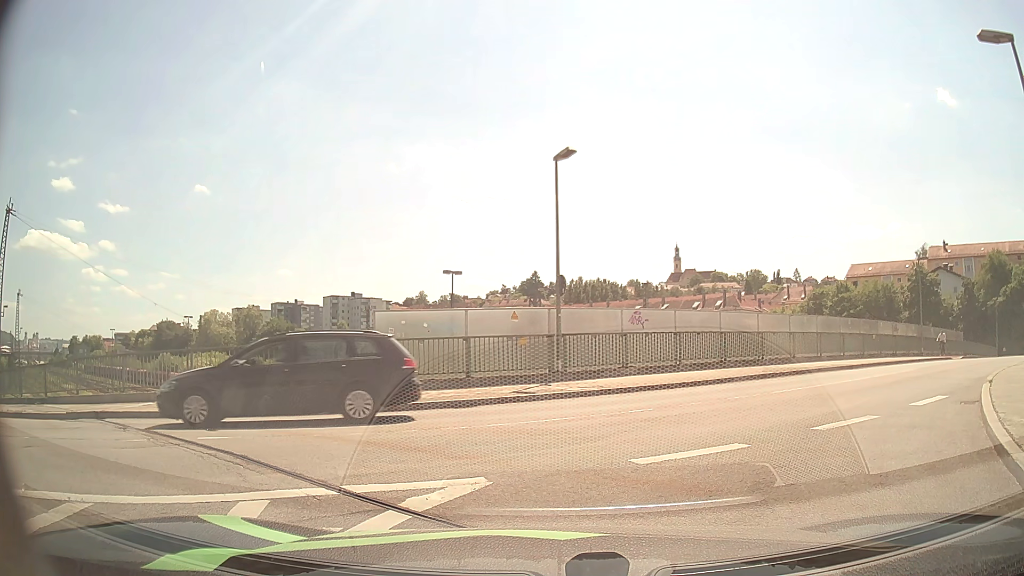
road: unclassified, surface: asphalt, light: Day
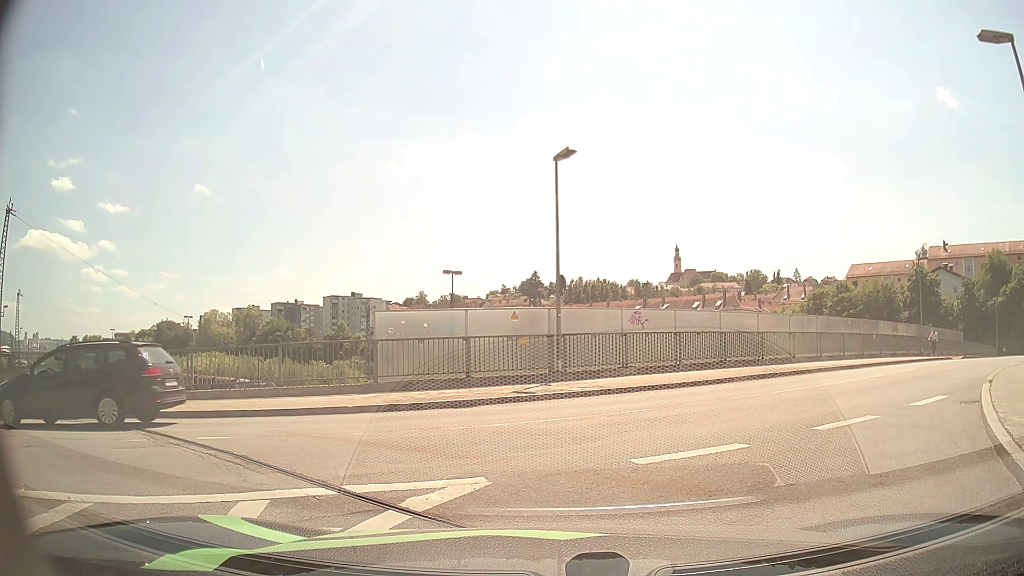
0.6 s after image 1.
(0.0, 0.0) m; 0°
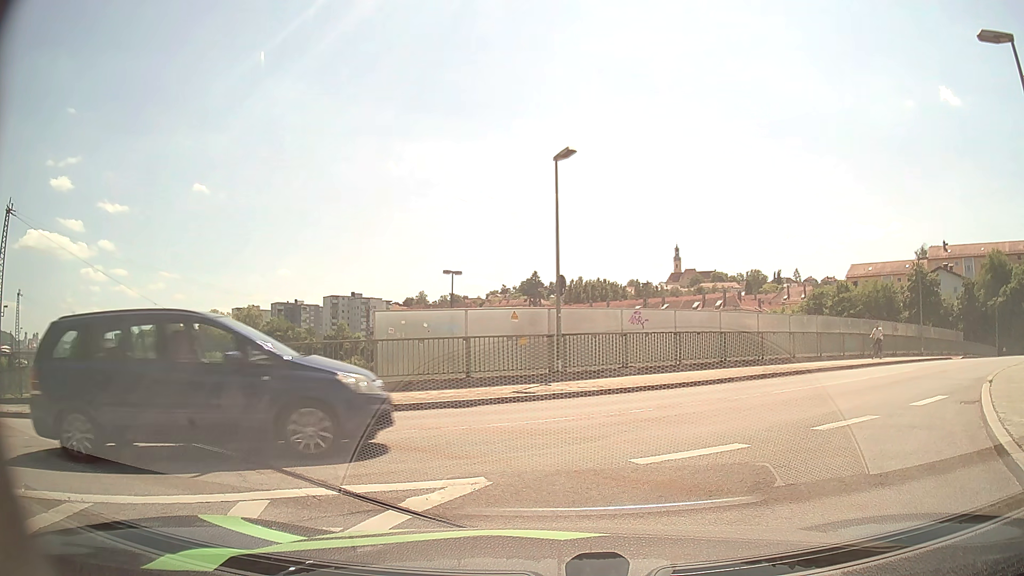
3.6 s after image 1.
(0.0, 0.0) m; 0°
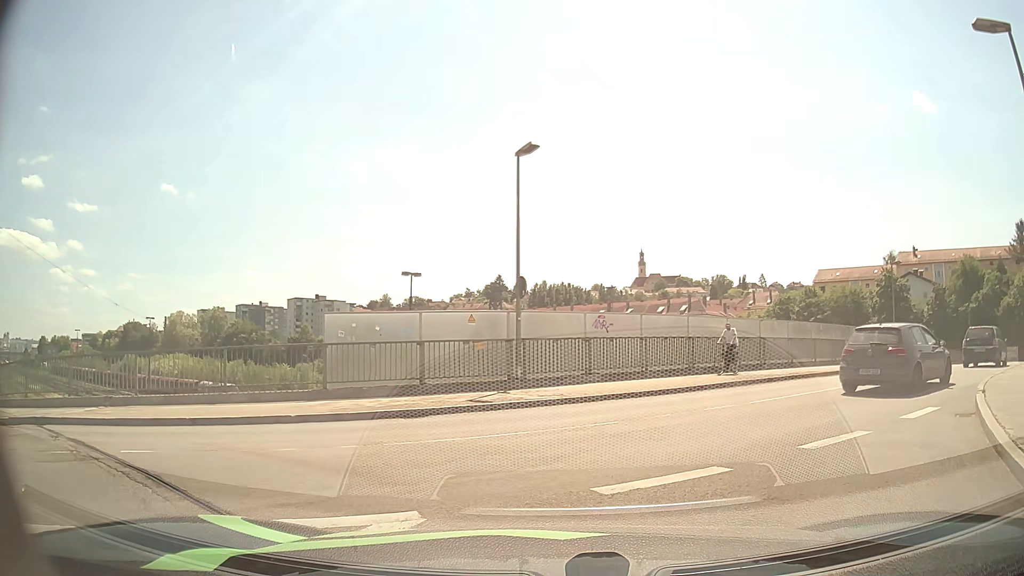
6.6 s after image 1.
(0.0, +1.1) m; +4°
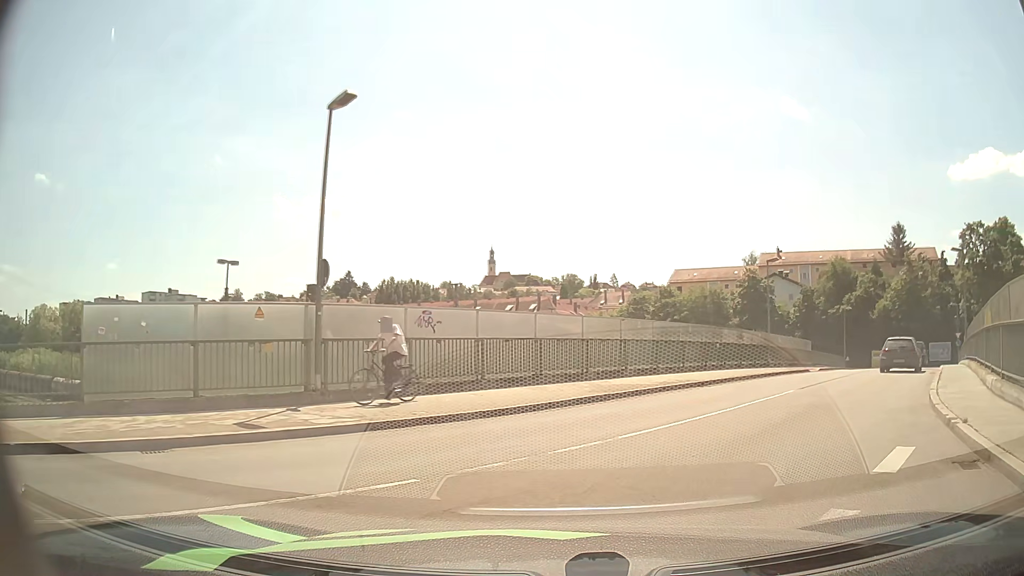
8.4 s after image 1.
(+0.5, +4.1) m; +14°
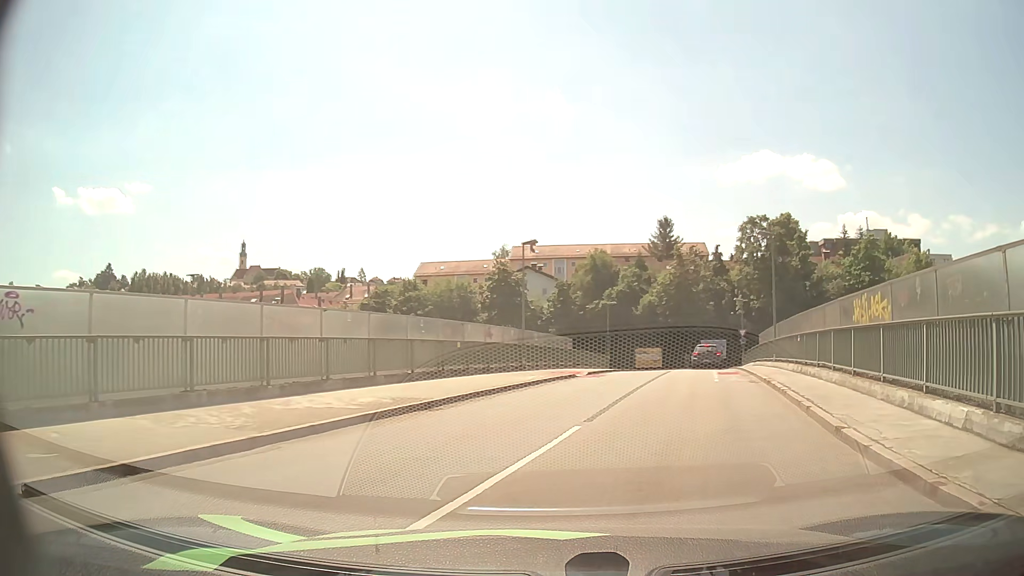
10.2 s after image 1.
(+1.2, +6.7) m; +21°
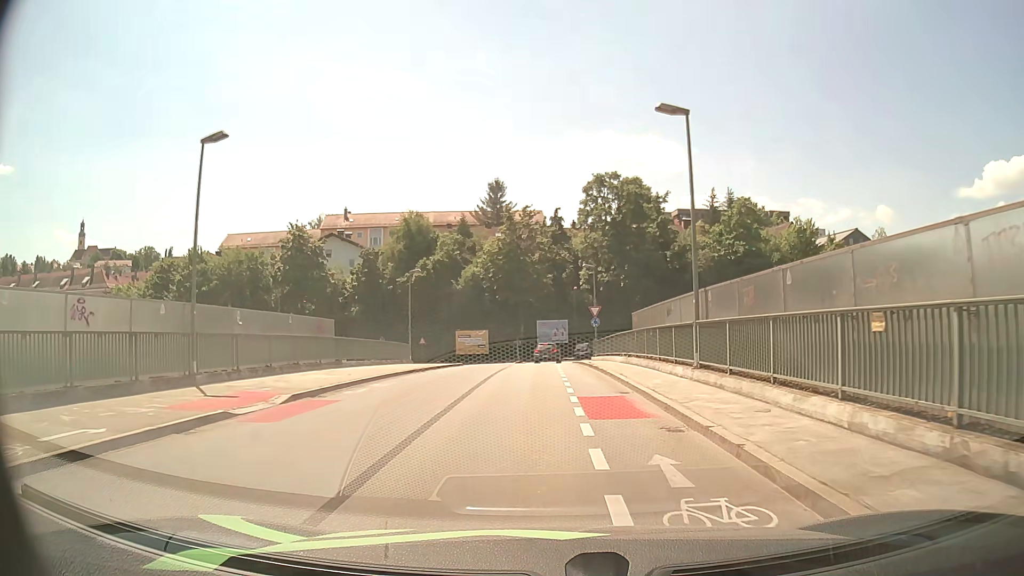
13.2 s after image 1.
(+3.3, +16.9) m; +14°
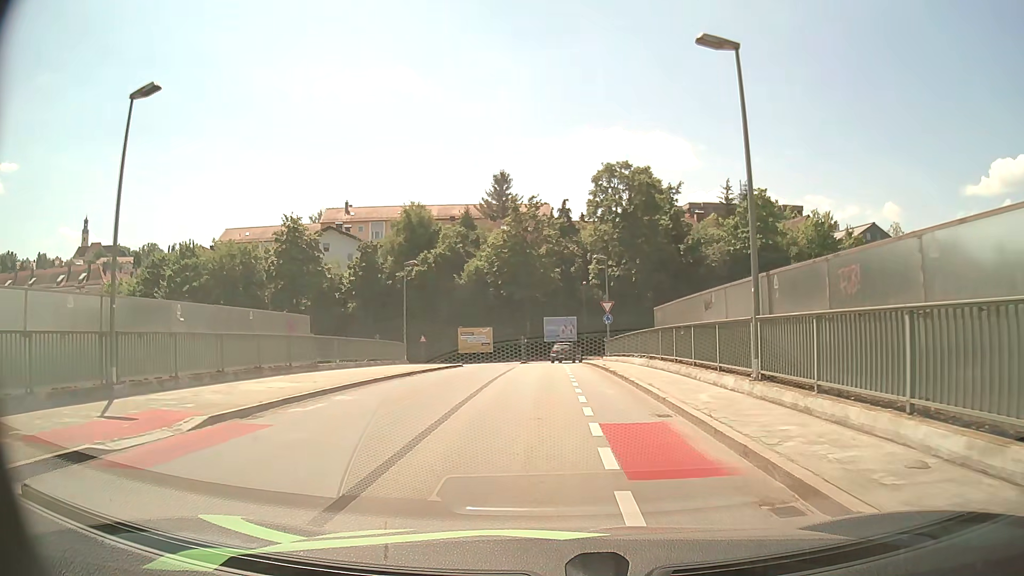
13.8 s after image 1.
(0.0, +4.0) m; -1°
